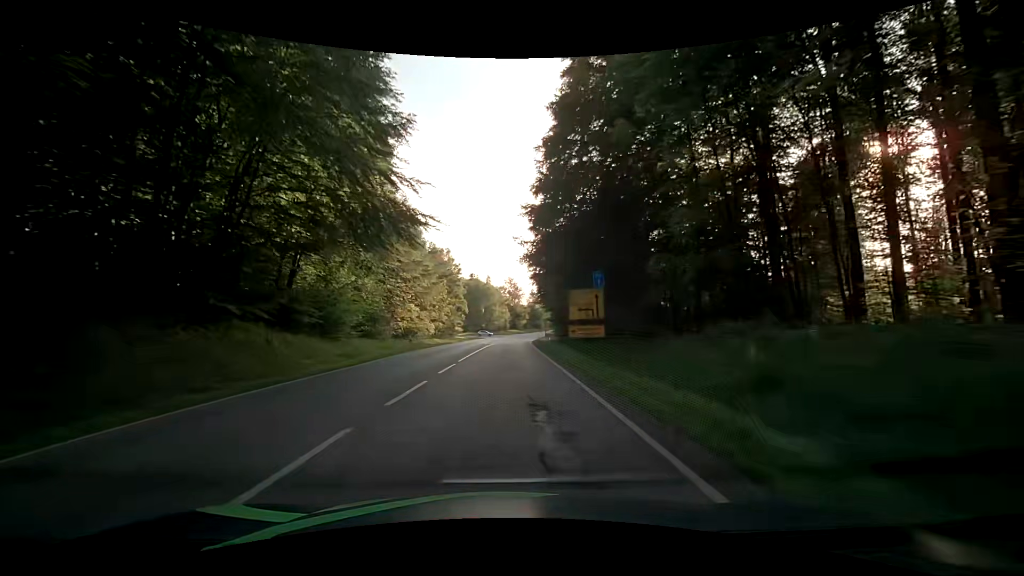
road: secondary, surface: asphalt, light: Day
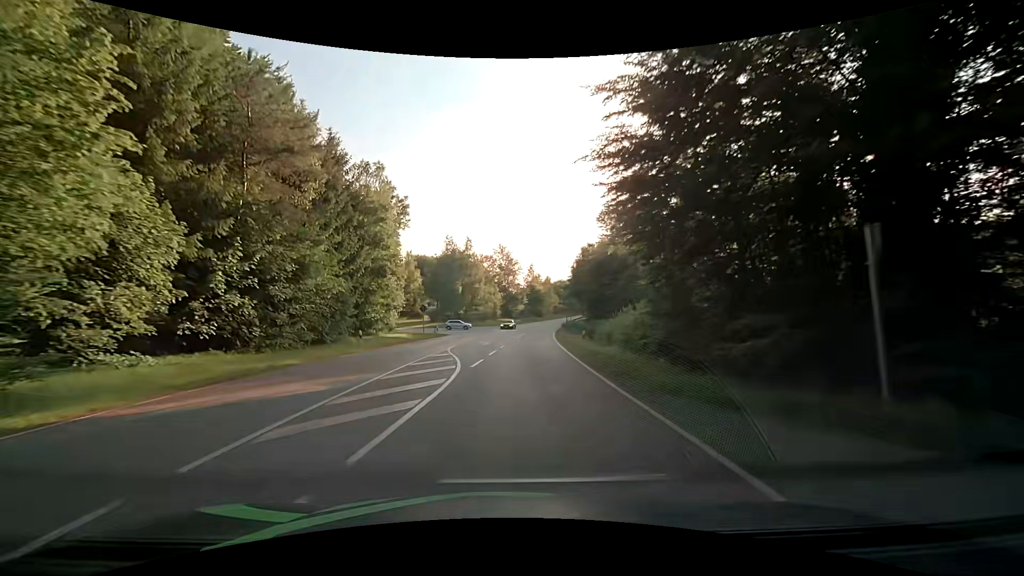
(+0.3, +53.1) m; +1°
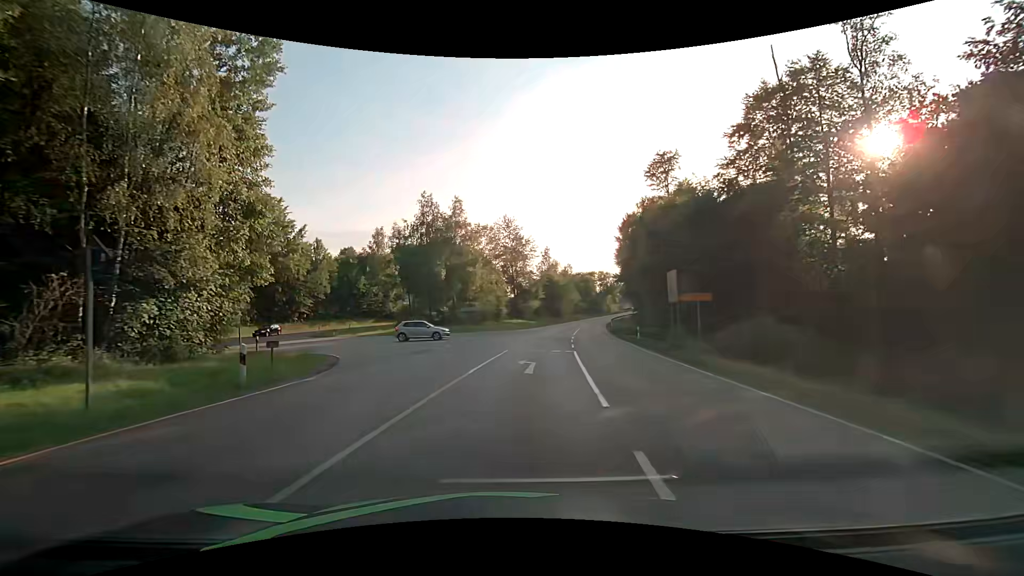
(-0.6, +36.7) m; -1°
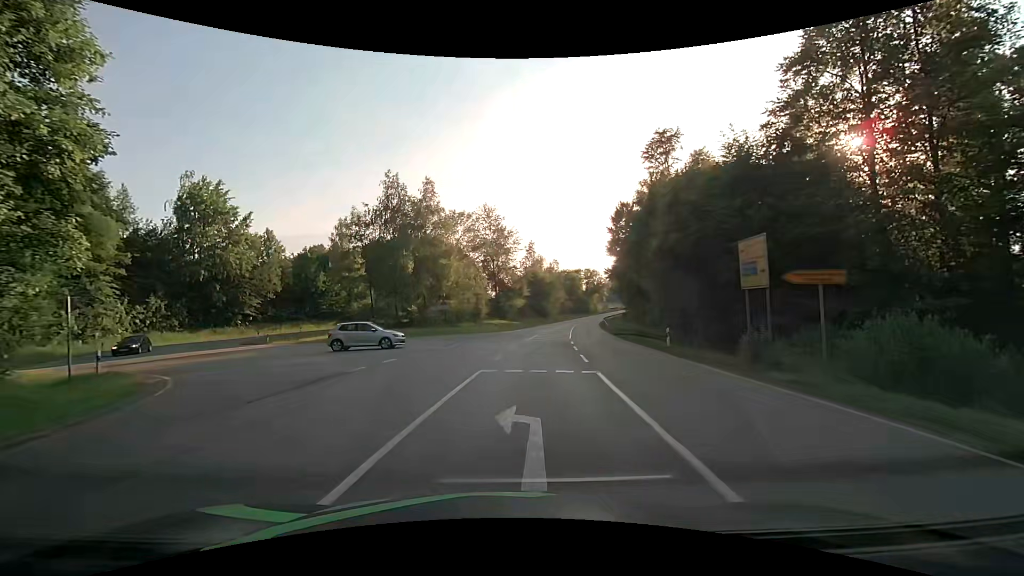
(+0.2, +9.7) m; +3°
(0, +10) (+1, +20) (-1, +30) (-8, +36) (-18, +40) (-26, +45) (-30, +54) (-27, +64) (-22, +72) (-17, +81) m
